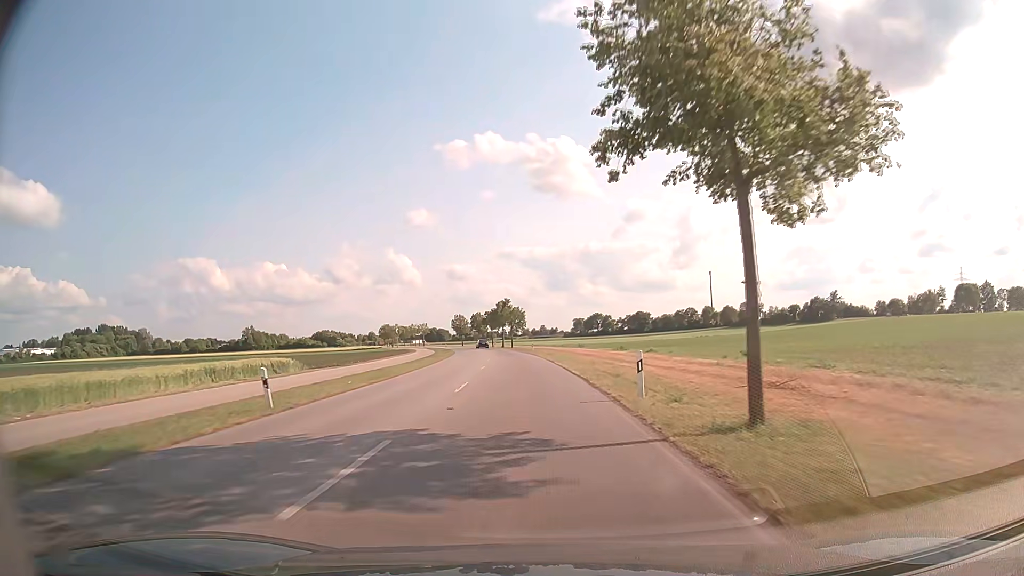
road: tertiary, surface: asphalt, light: Day
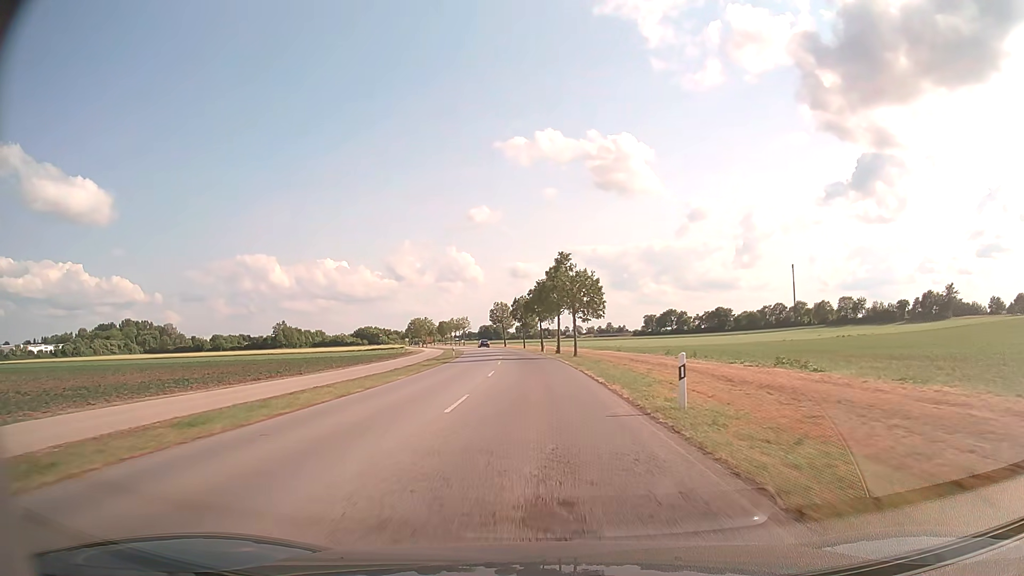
(-2.5, +52.5) m; -5°
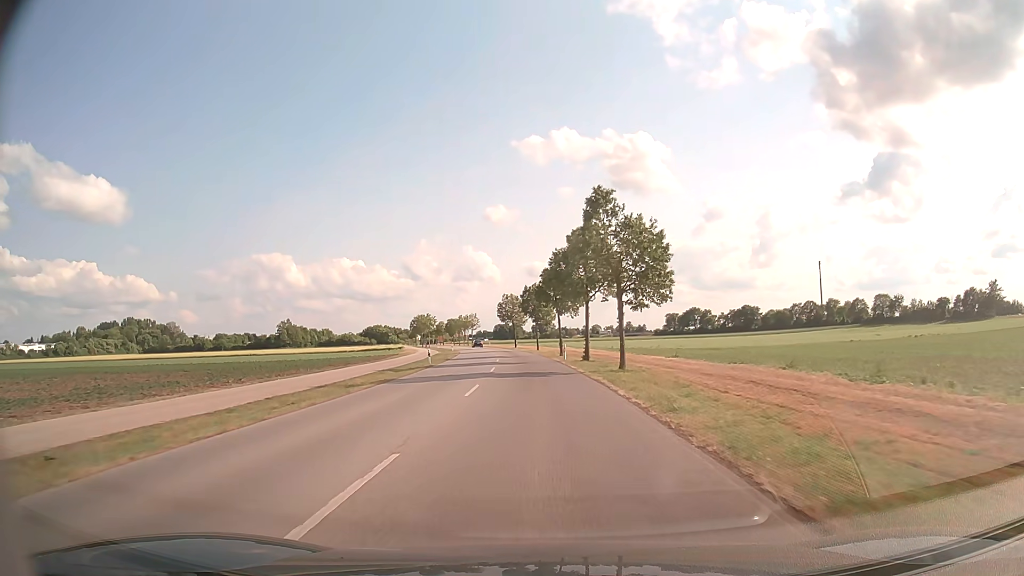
(-0.3, +20.6) m; -1°
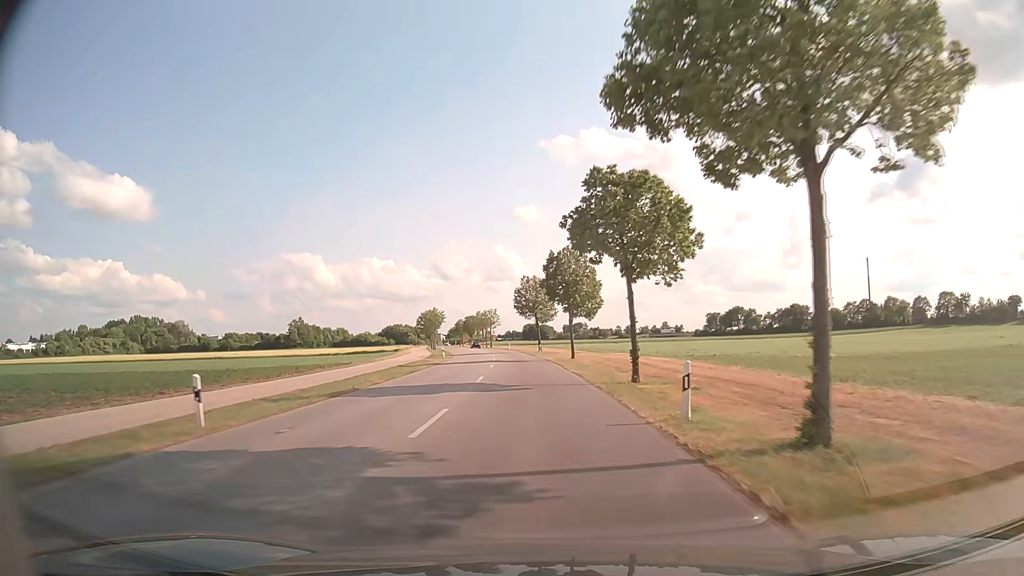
(-0.7, +30.9) m; -3°
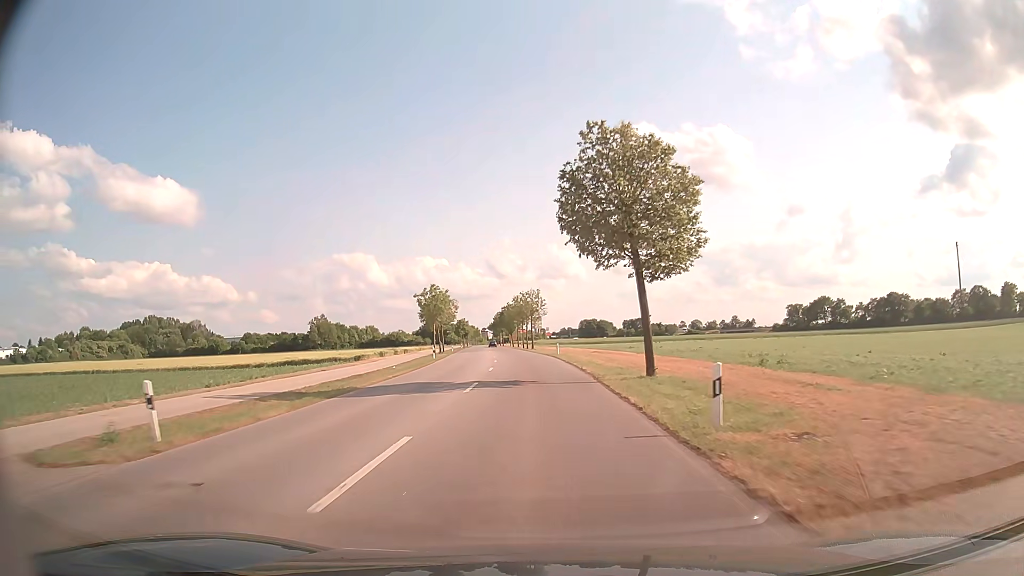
(-2.1, +52.0) m; -4°
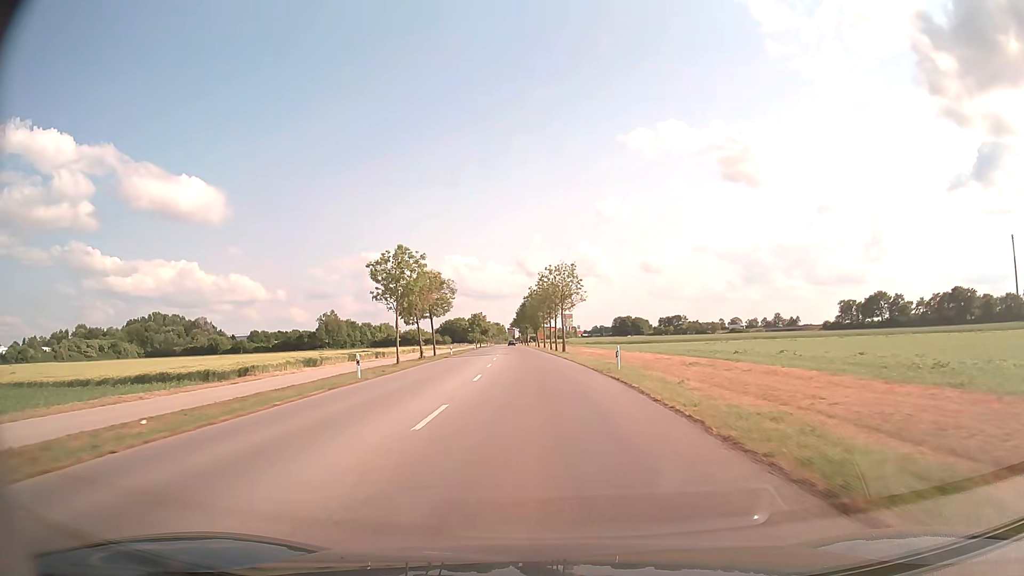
(-0.9, +31.6) m; -3°
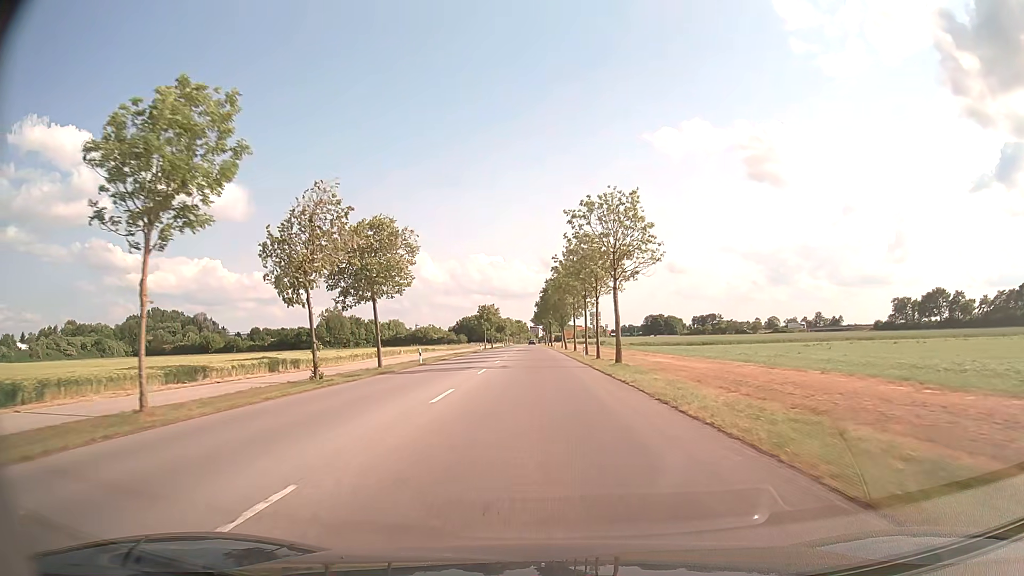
(-0.5, +31.8) m; -2°
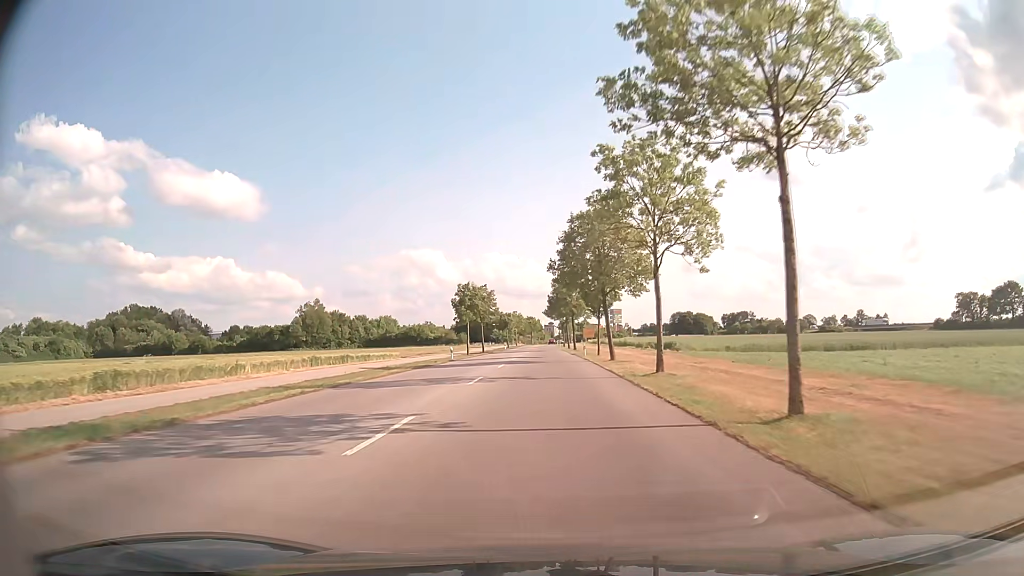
(-0.7, +42.7) m; -2°
(0, +10) (0, +20) (0, +30) (0, +40) (0, +50) (0, +60) (0, +70) (0, +80) (0, +90) (0, +100) m
